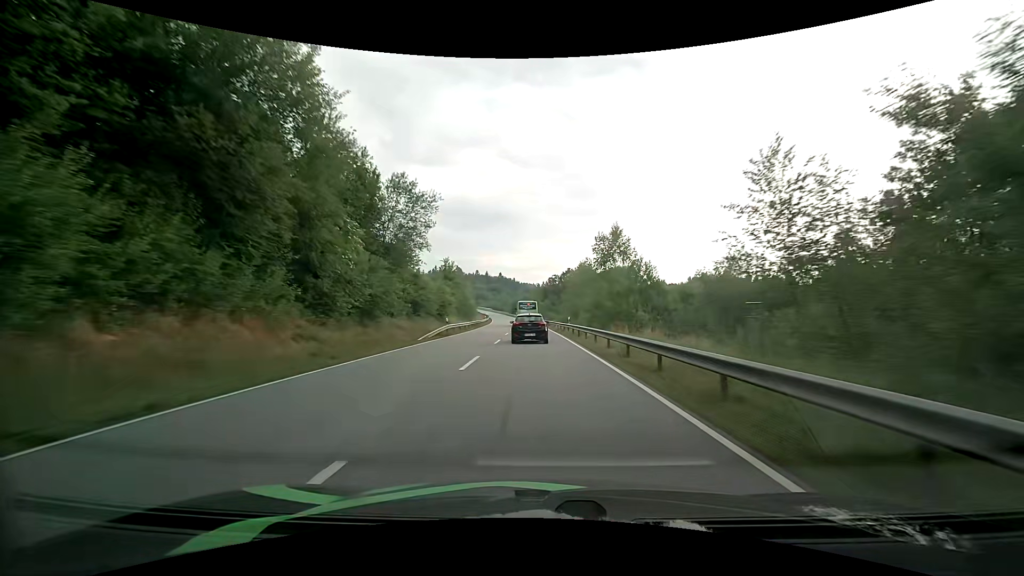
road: primary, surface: asphalt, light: Day
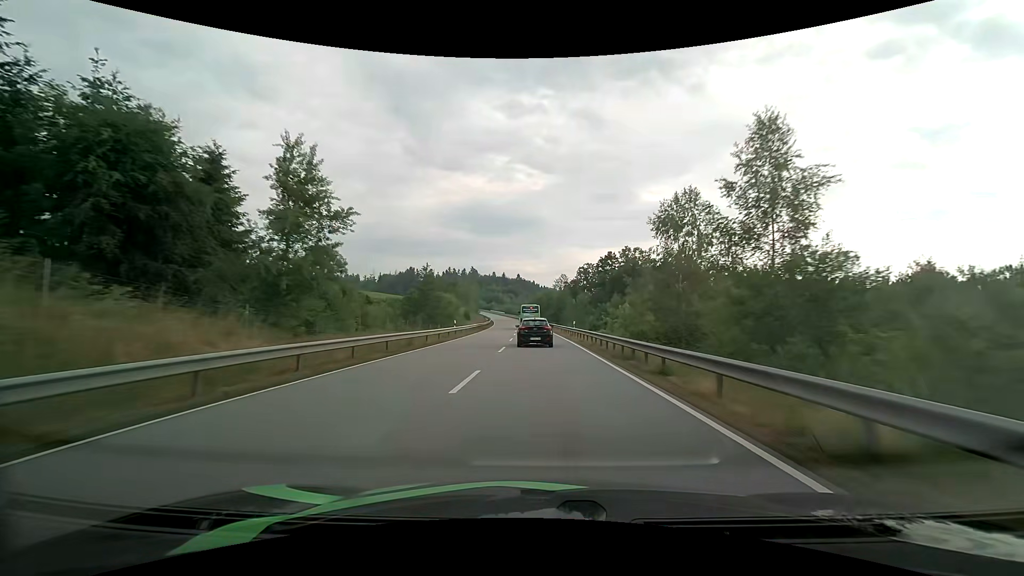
(-1.0, +51.2) m; -2°
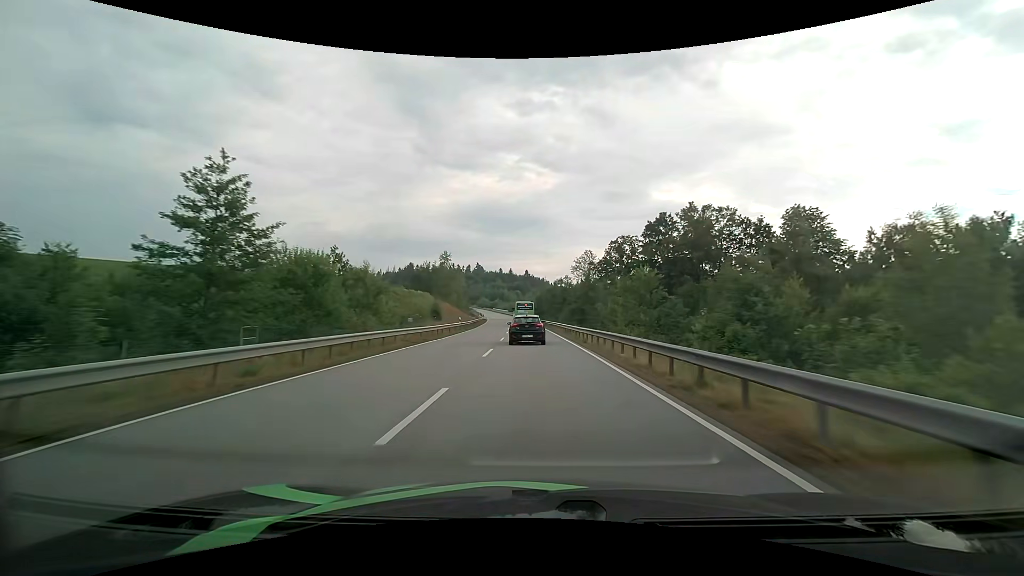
(-0.4, +39.6) m; -1°
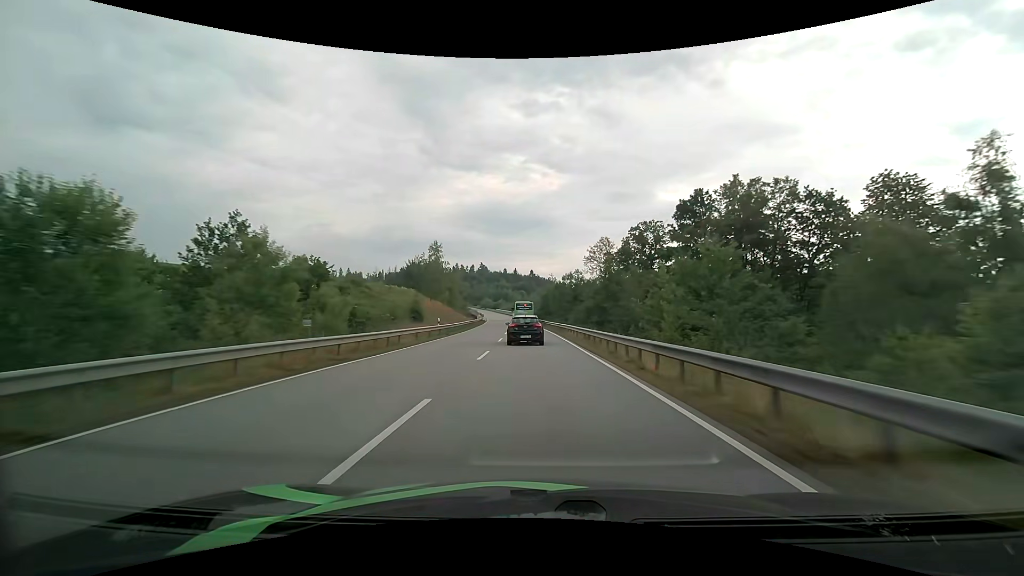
(-0.1, +13.2) m; -1°
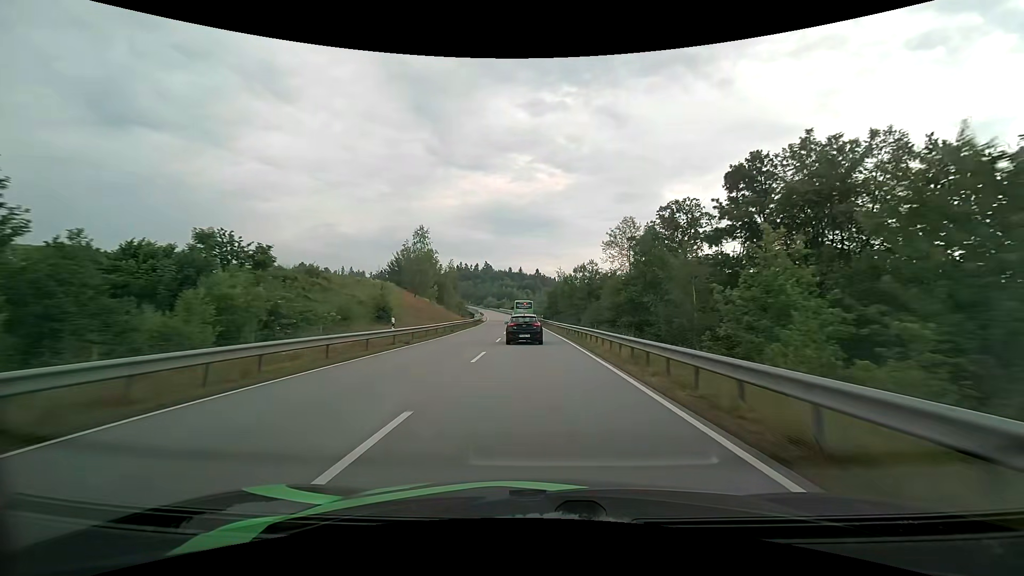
(-0.1, +13.1) m; -1°
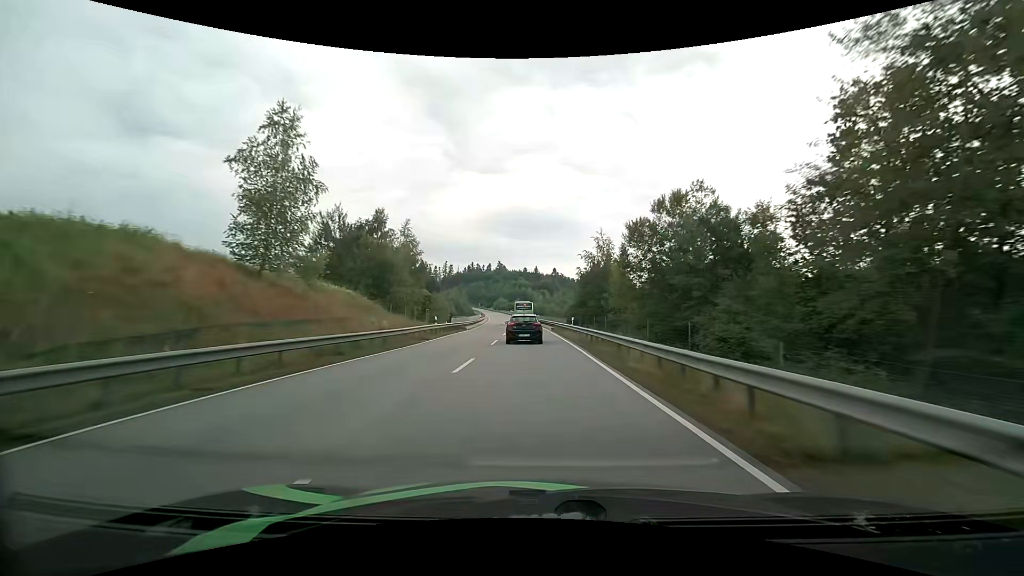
(-0.7, +38.6) m; -2°
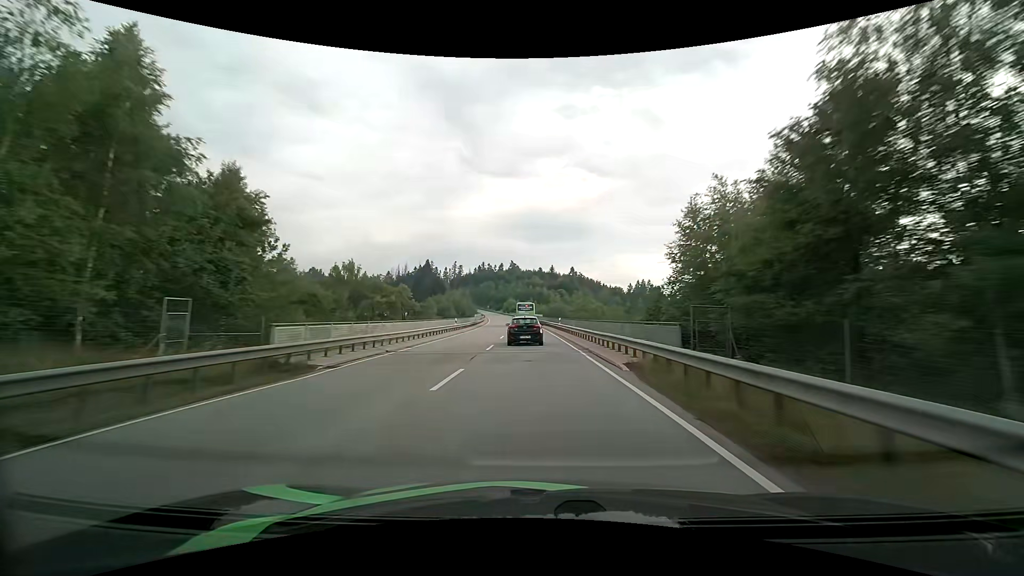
(-0.6, +38.5) m; -2°
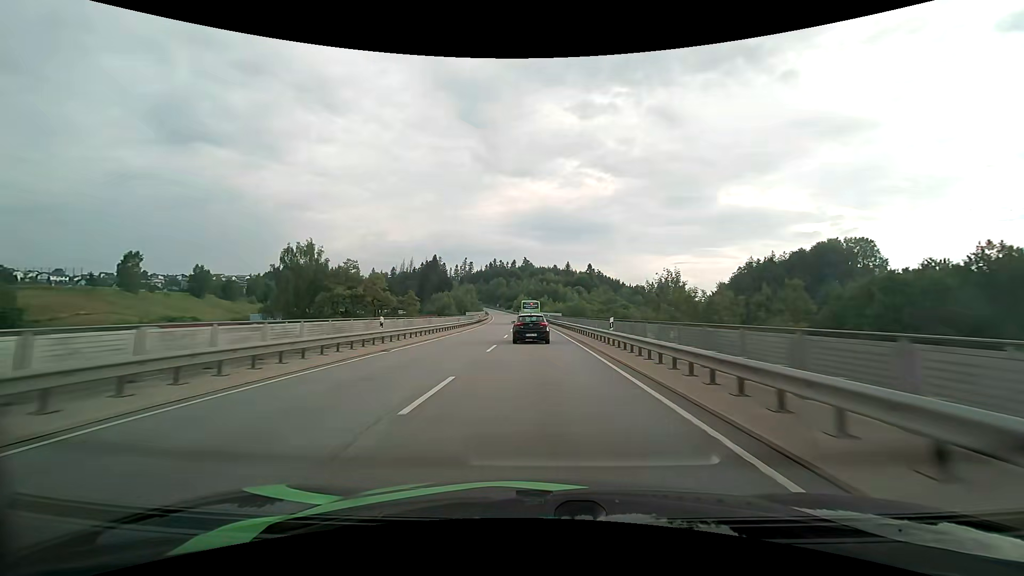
(-0.5, +26.6) m; -2°
(0, +10) (0, +20) (0, +30) (-1, +40) (-1, +50) (-1, +60) (-2, +70) (-2, +80) (-3, +90) (-3, +100) m
